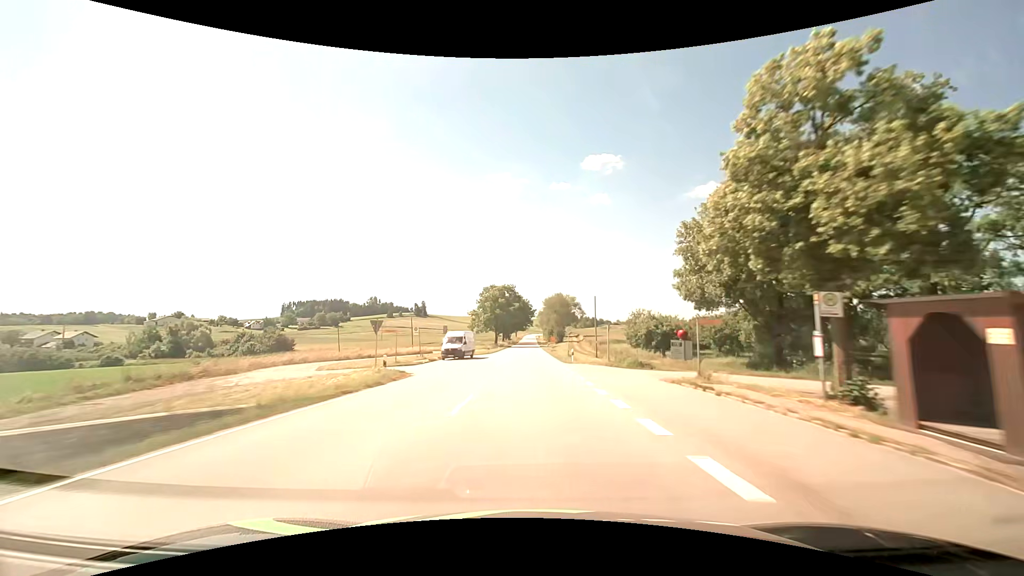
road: secondary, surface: asphalt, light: Day
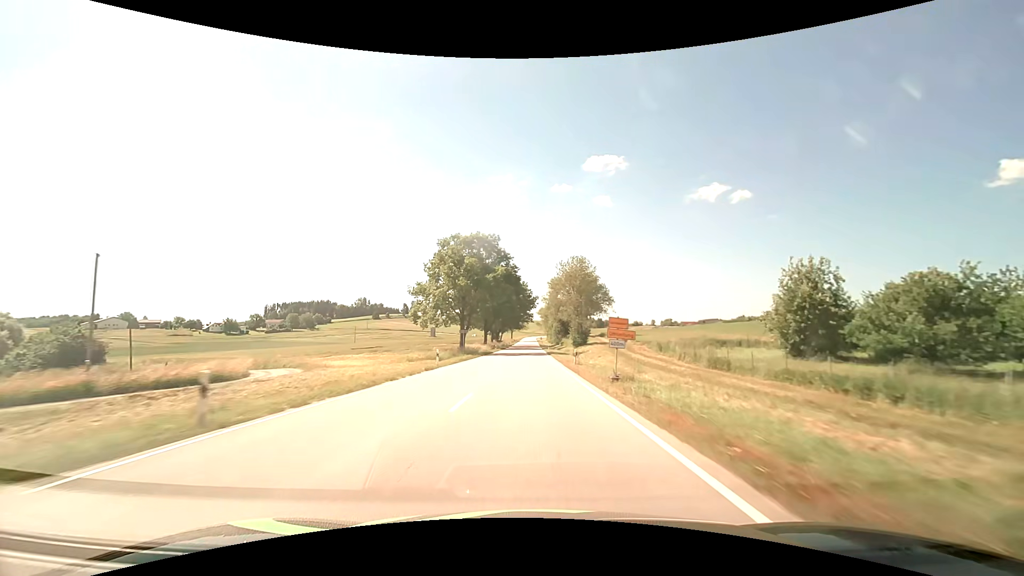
(+0.2, +59.6) m; 0°
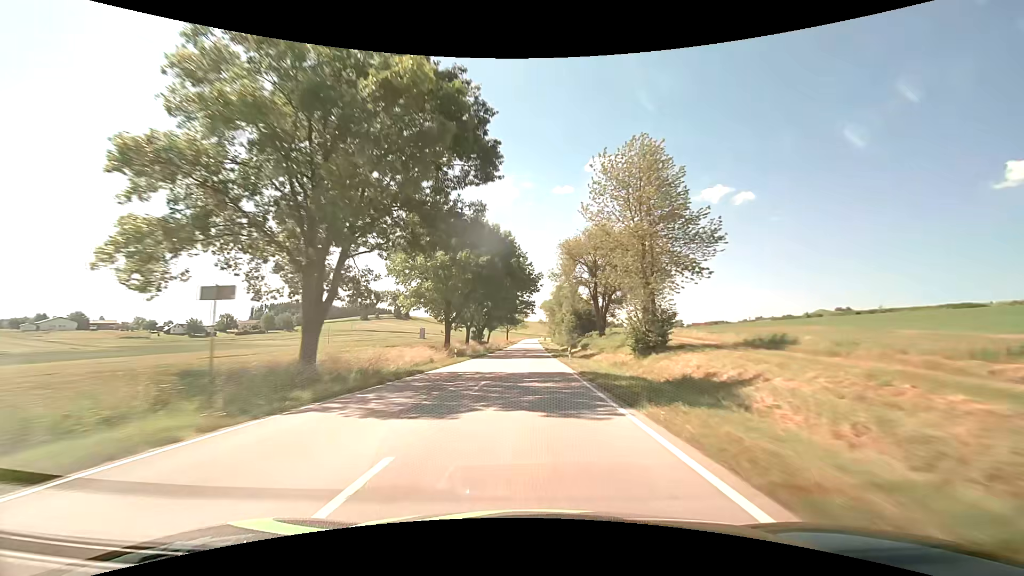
(0.0, +44.3) m; 0°
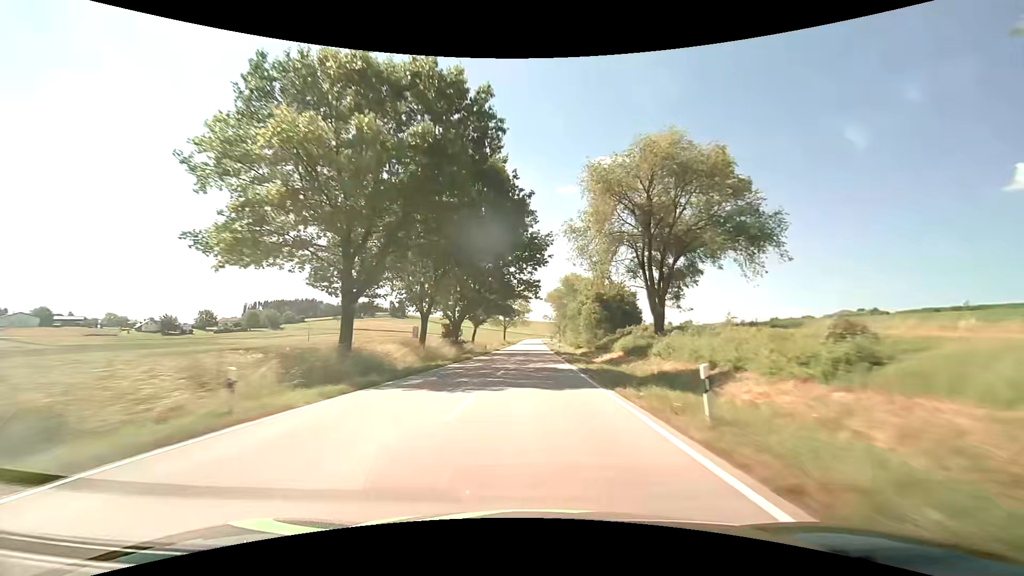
(-0.1, +29.3) m; 0°
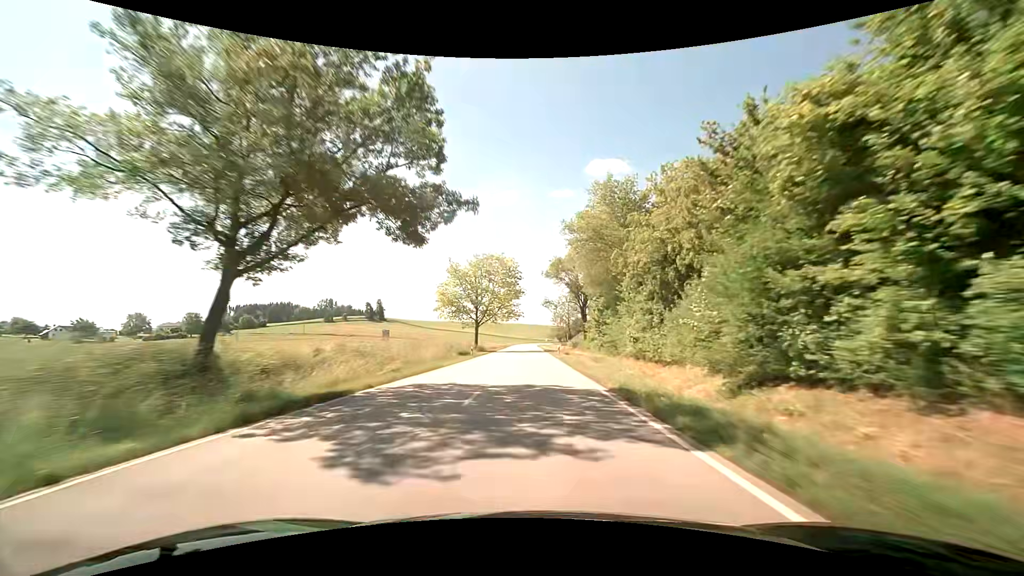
(+0.2, +57.5) m; 0°
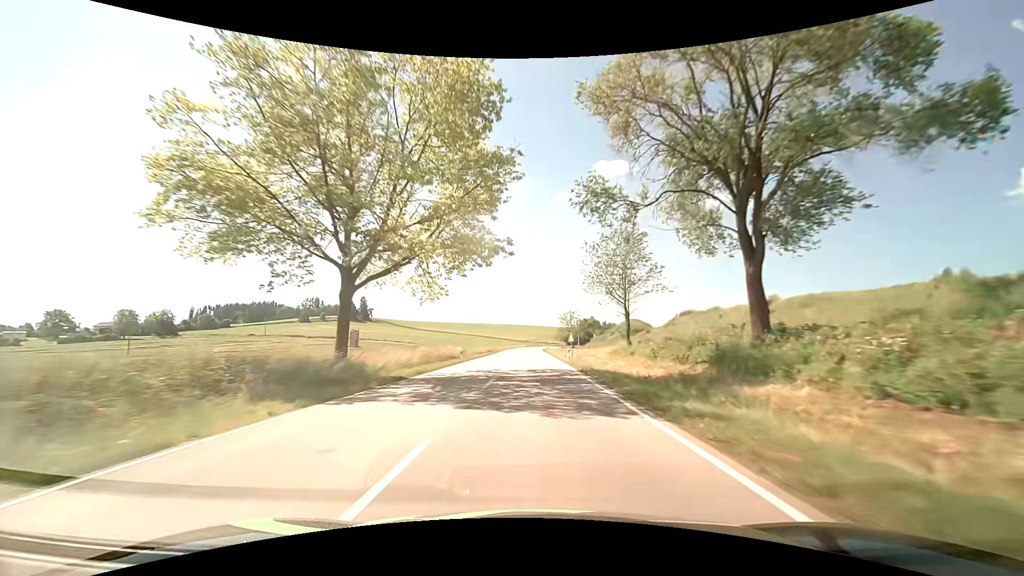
(+0.2, +55.9) m; 0°
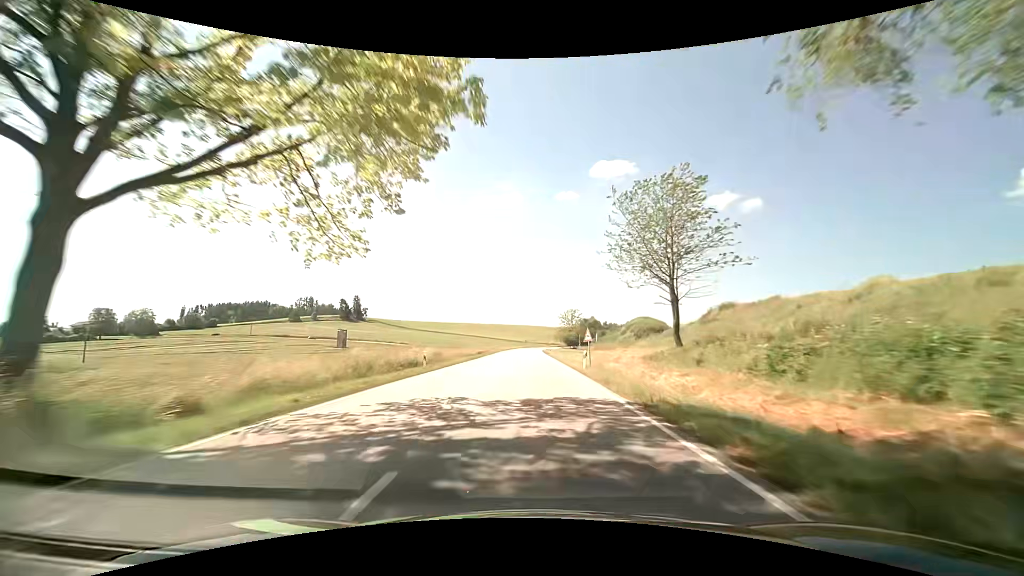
(0.0, +13.7) m; 0°
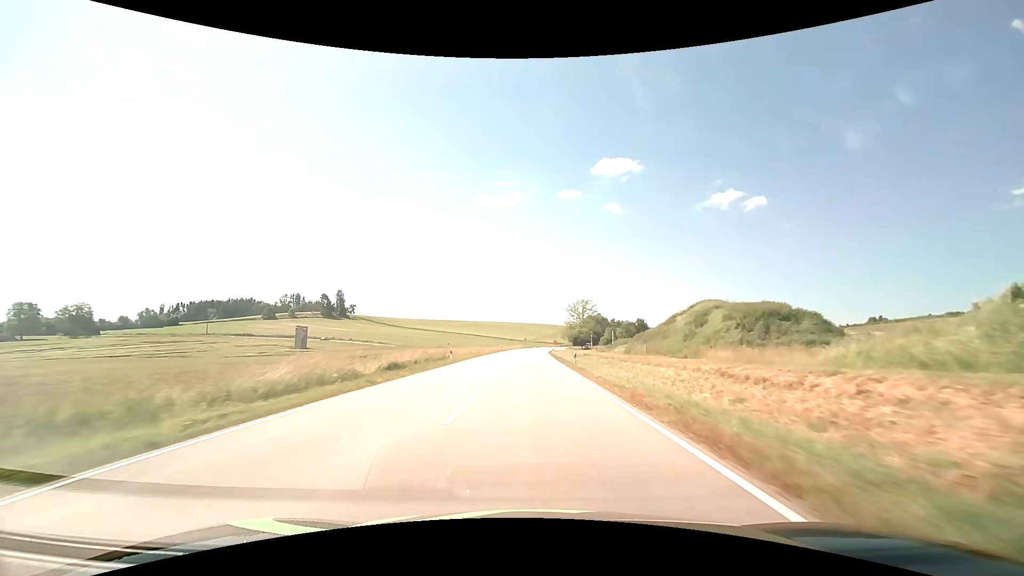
(-0.1, +40.6) m; 0°
(0, +10) (0, +20) (0, +30) (0, +40) (0, +50) (+1, +60) (+1, +70) (+1, +80) (+1, +90) (+1, +100) m
